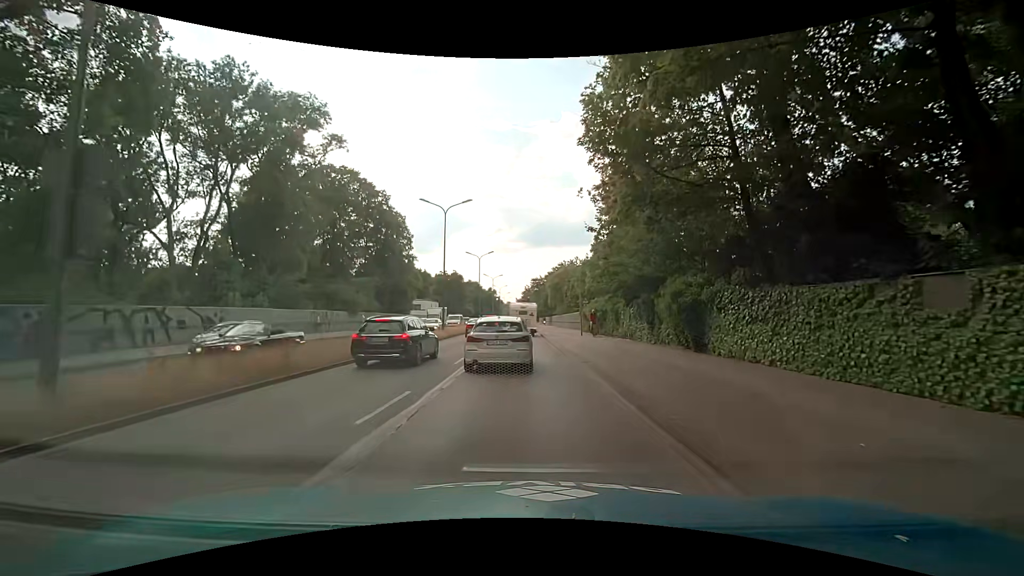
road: trunk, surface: asphalt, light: Day
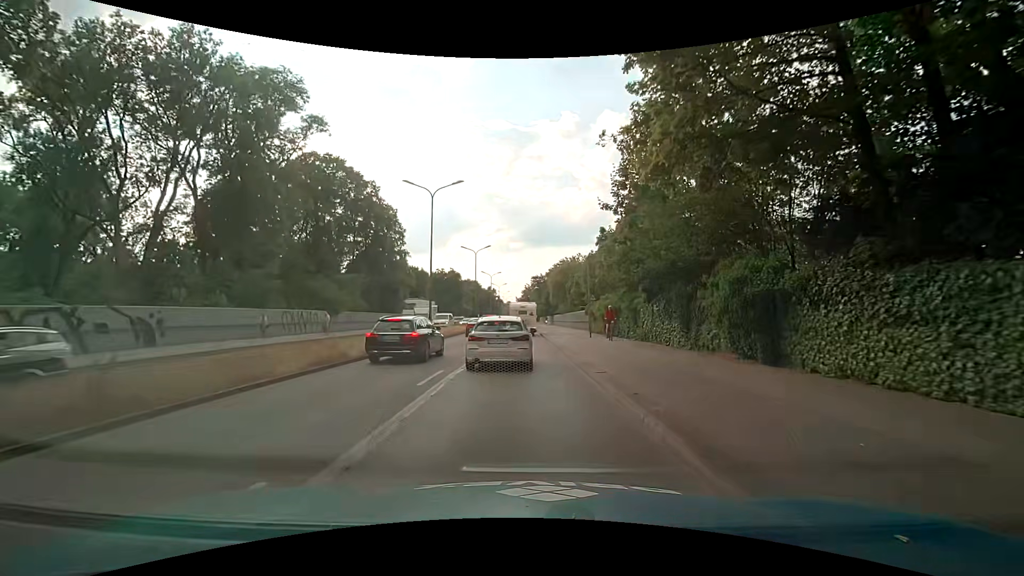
(-0.1, +5.2) m; -1°
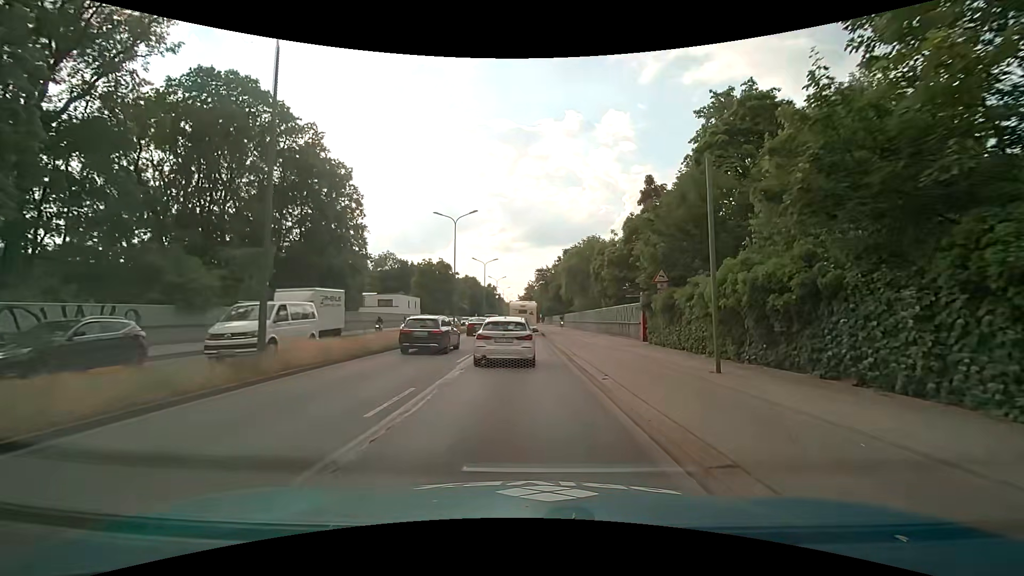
(0.0, +21.5) m; +1°
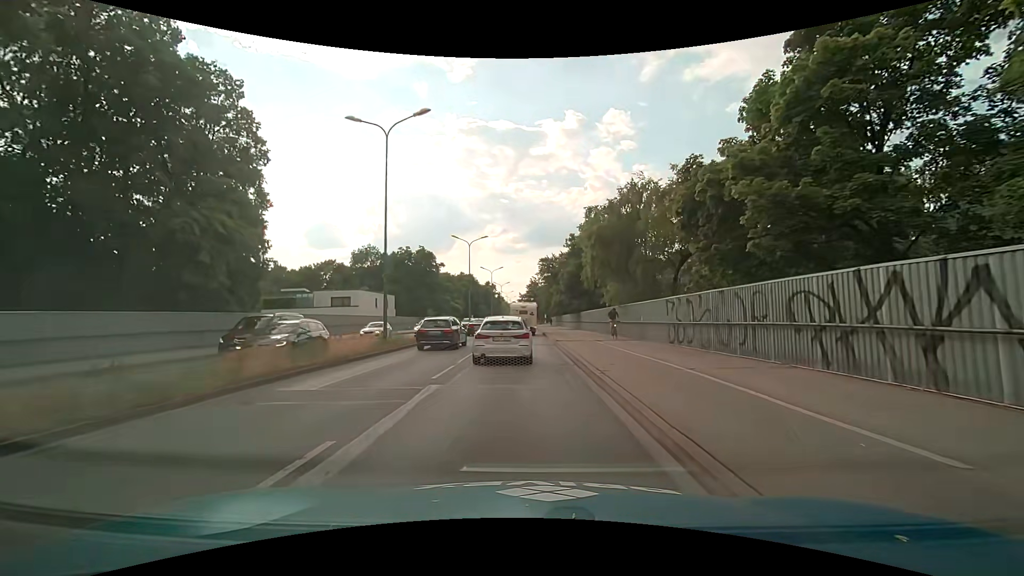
(-0.3, +22.2) m; -1°
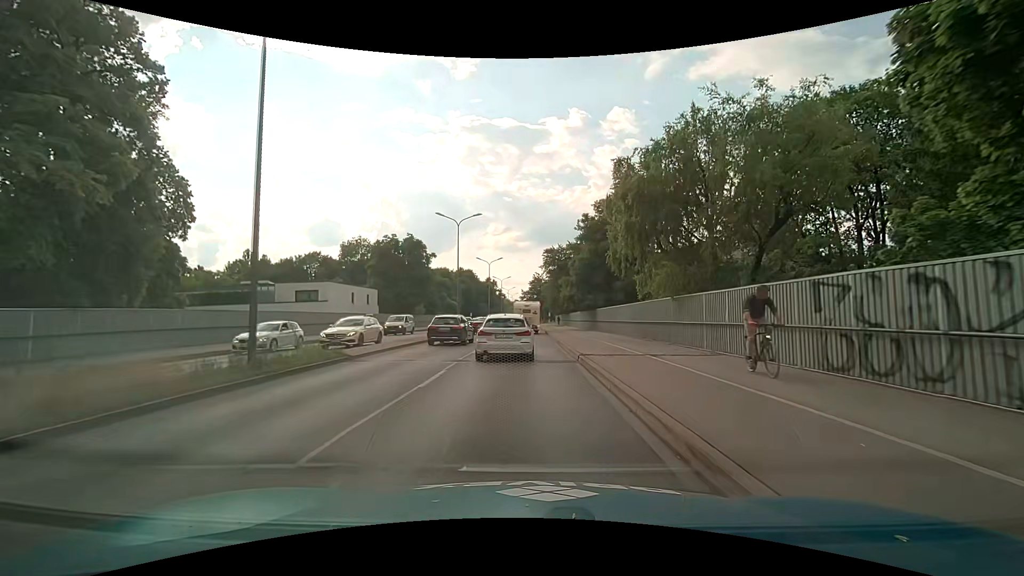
(0.0, +11.1) m; 0°
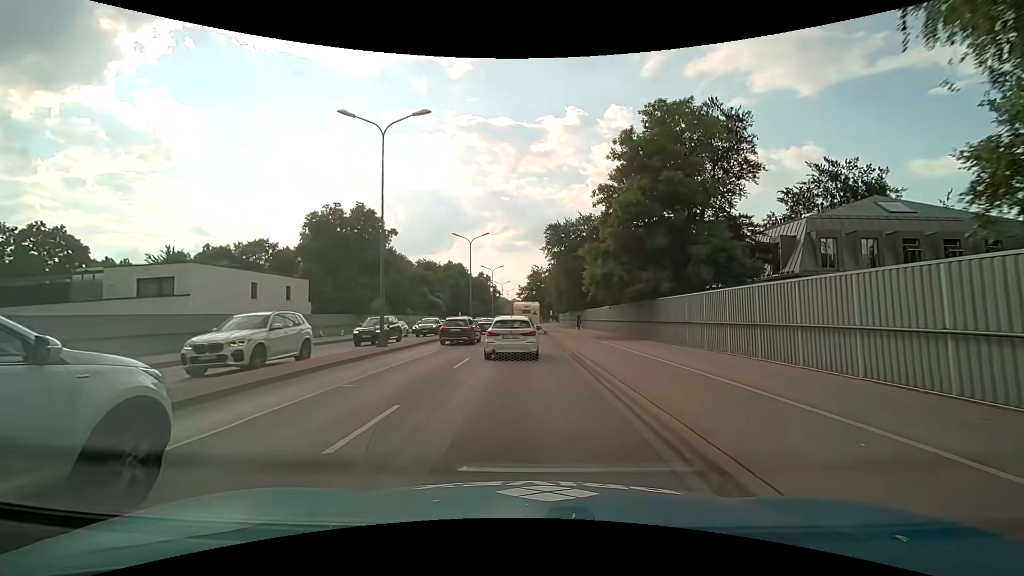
(+0.2, +22.5) m; +1°
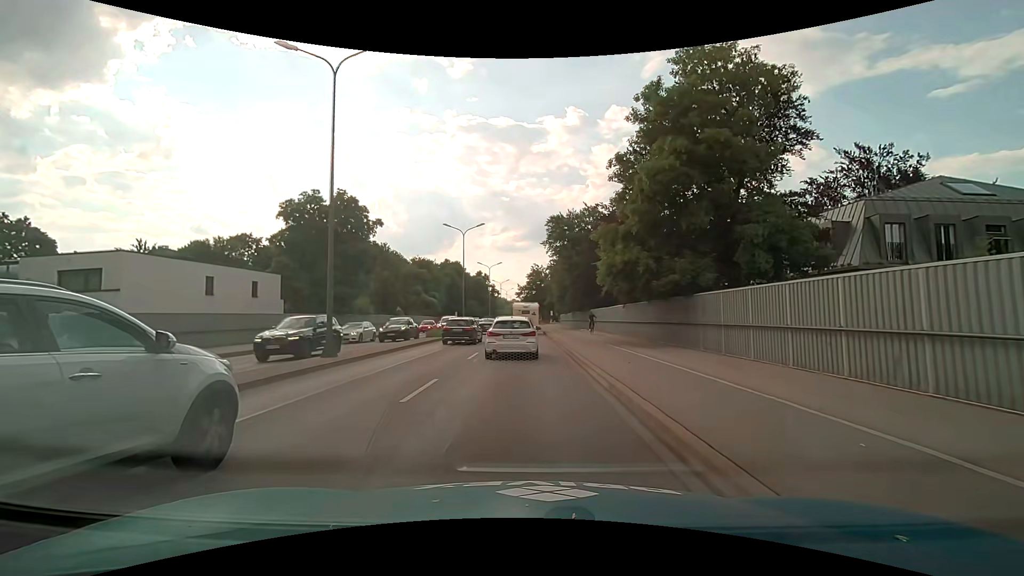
(0.0, +5.7) m; 0°
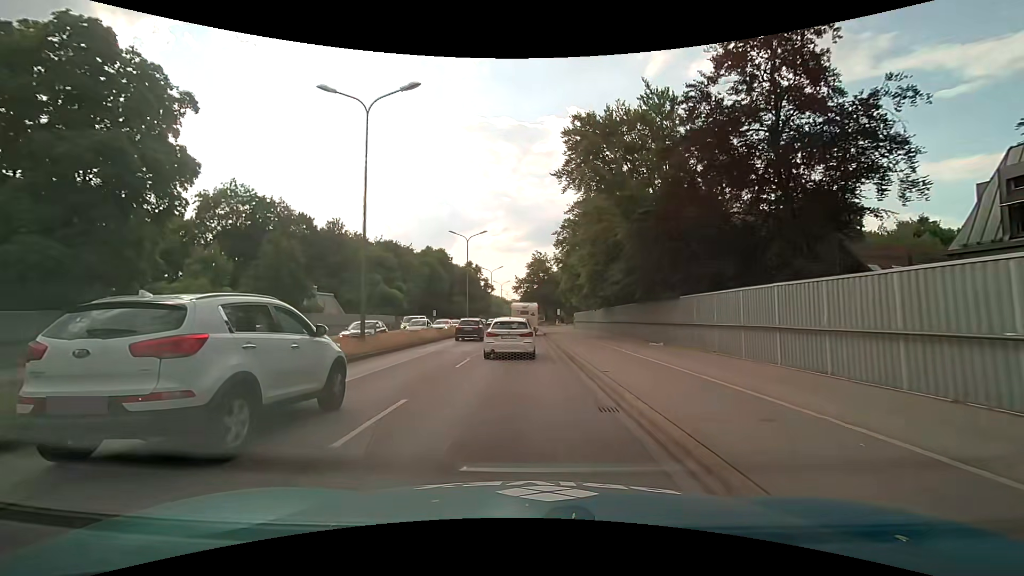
(-0.1, +29.7) m; 0°
(0, +10) (0, +20) (0, +30) (0, +40) (0, +50) (0, +60) (0, +70) (0, +80) (0, +90) (0, +100) m
